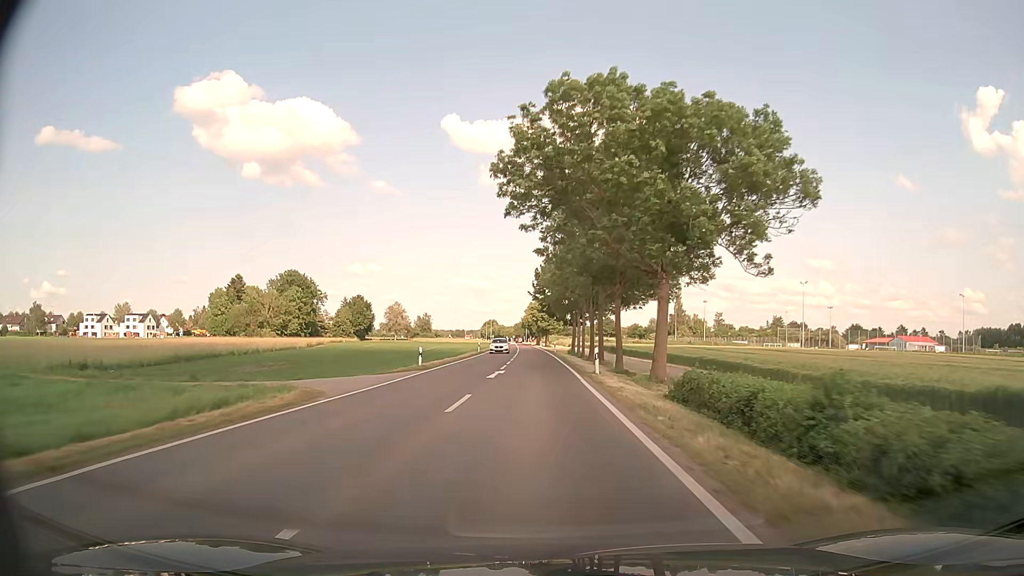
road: primary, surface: asphalt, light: Day
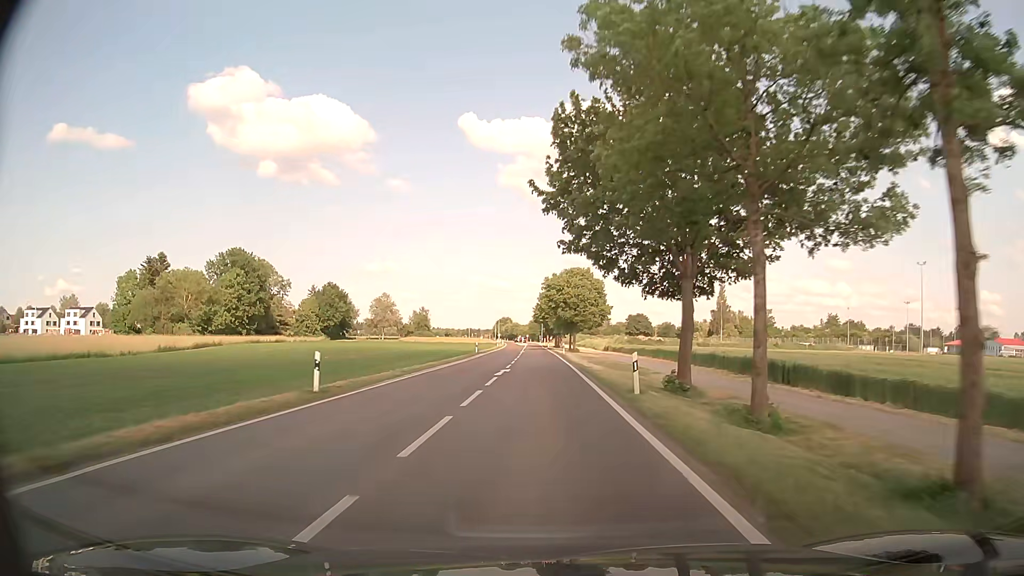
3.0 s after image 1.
(-0.9, +53.0) m; -2°
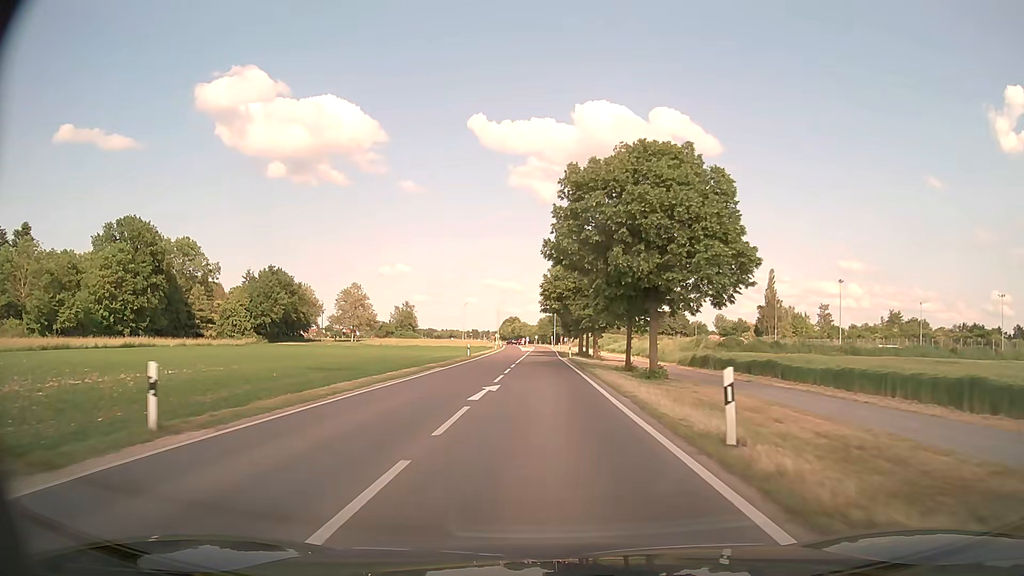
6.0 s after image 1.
(-0.5, +52.1) m; -1°
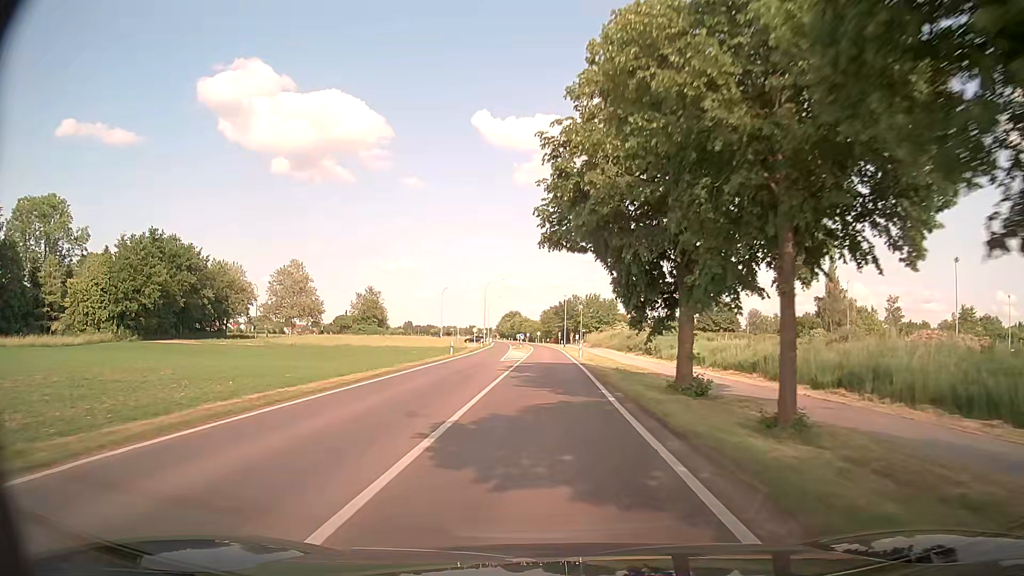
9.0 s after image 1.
(-0.2, +51.0) m; -1°
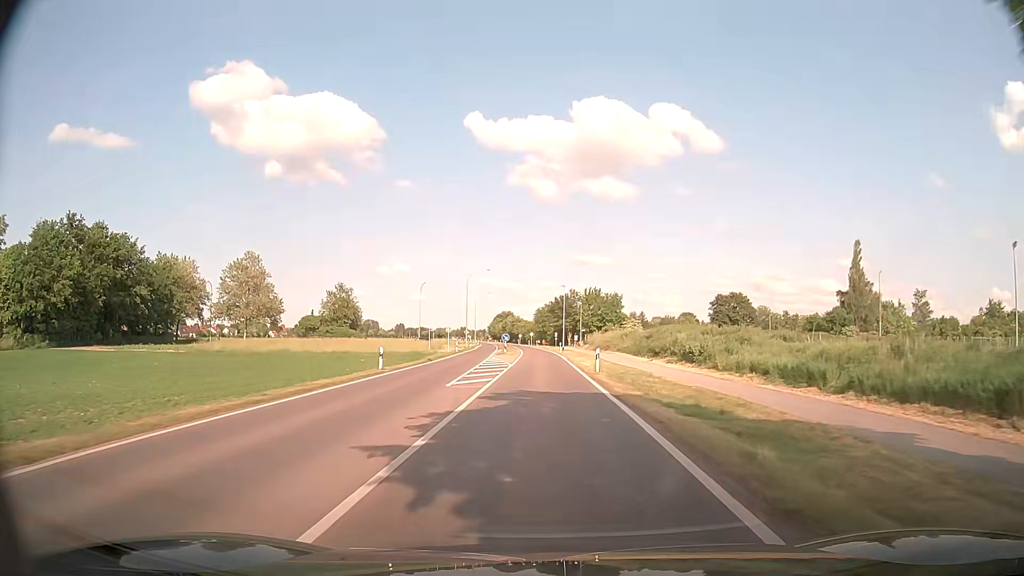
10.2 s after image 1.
(+0.1, +20.1) m; 0°
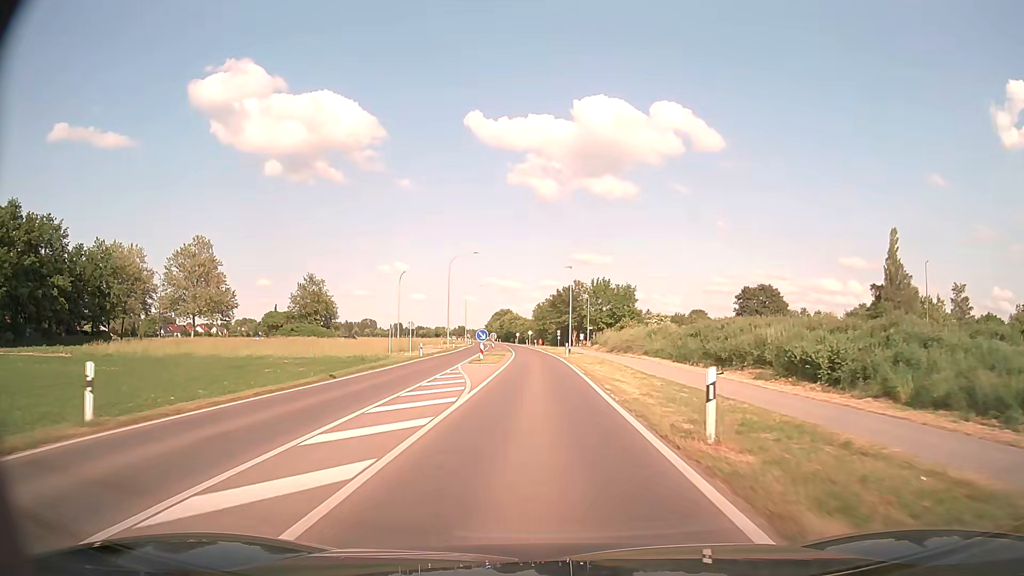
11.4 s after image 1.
(+0.3, +20.2) m; +1°
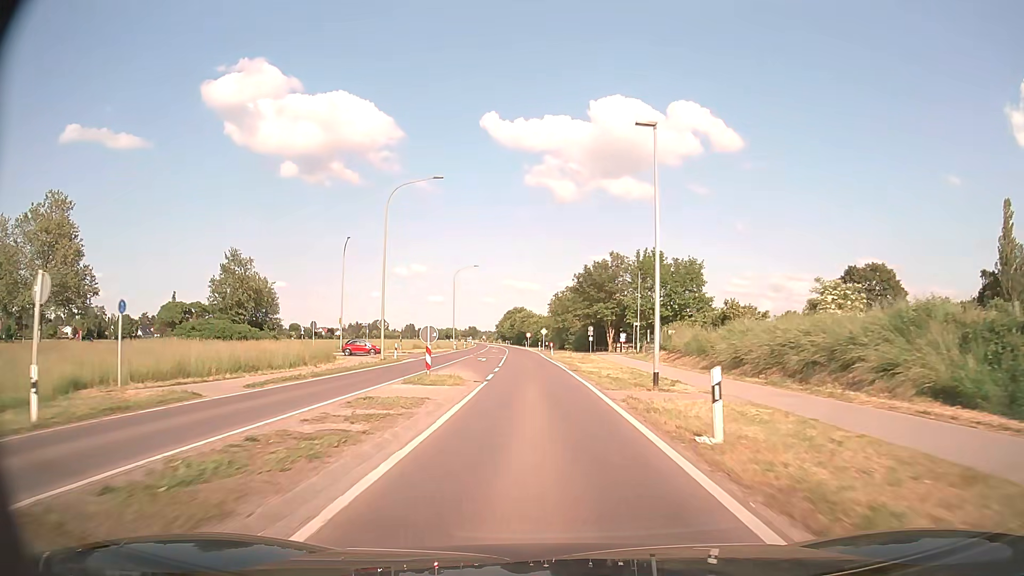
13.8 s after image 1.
(-0.4, +40.9) m; -1°
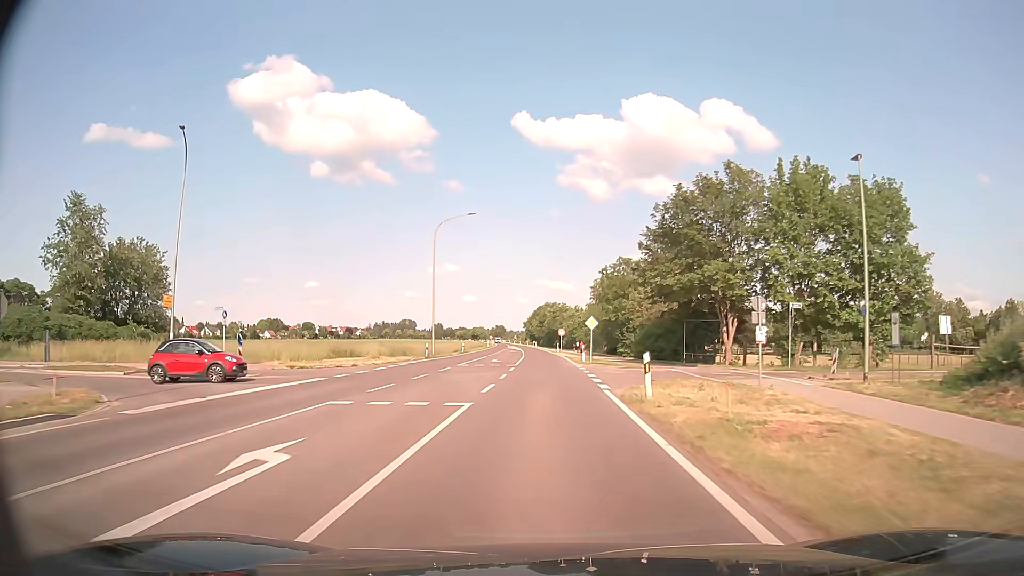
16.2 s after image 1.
(-1.0, +41.4) m; -3°
(0, +10) (0, +20) (0, +30) (0, +40) (0, +50) (-1, +60) (-1, +70) (-1, +80) (-2, +90) (-2, +100) m
